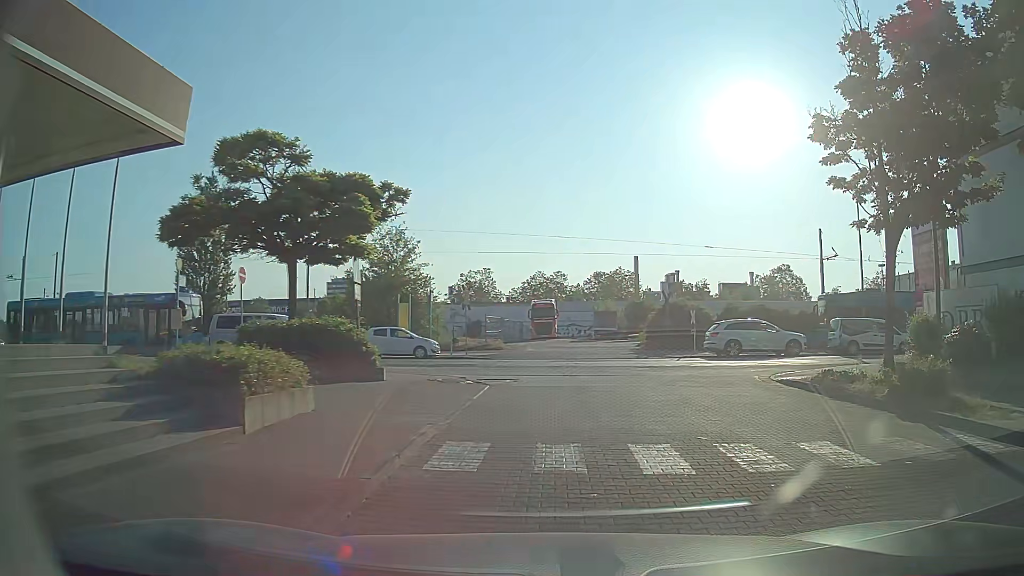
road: service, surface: paving_stones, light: Day
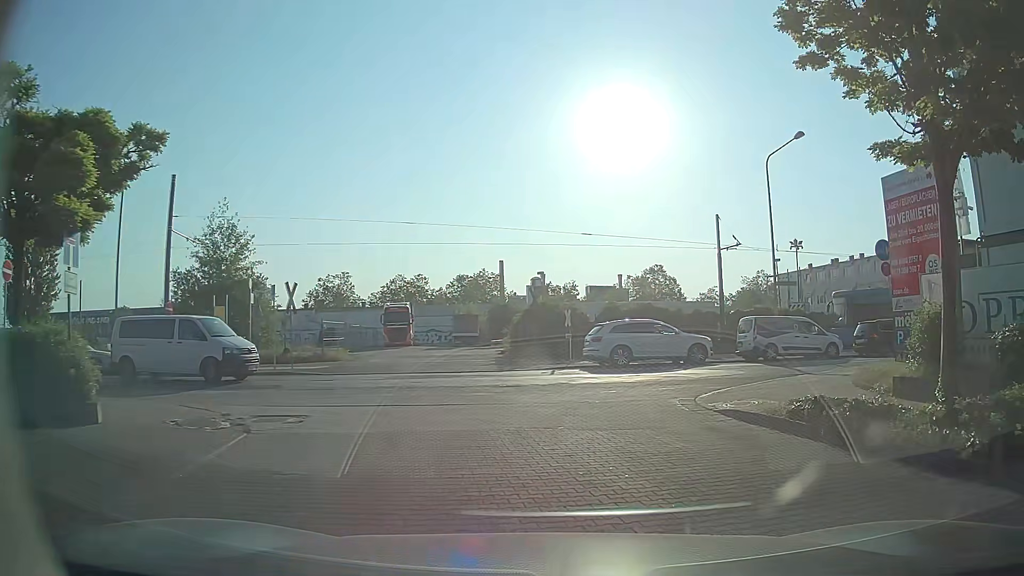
(+0.7, +6.4) m; +13°
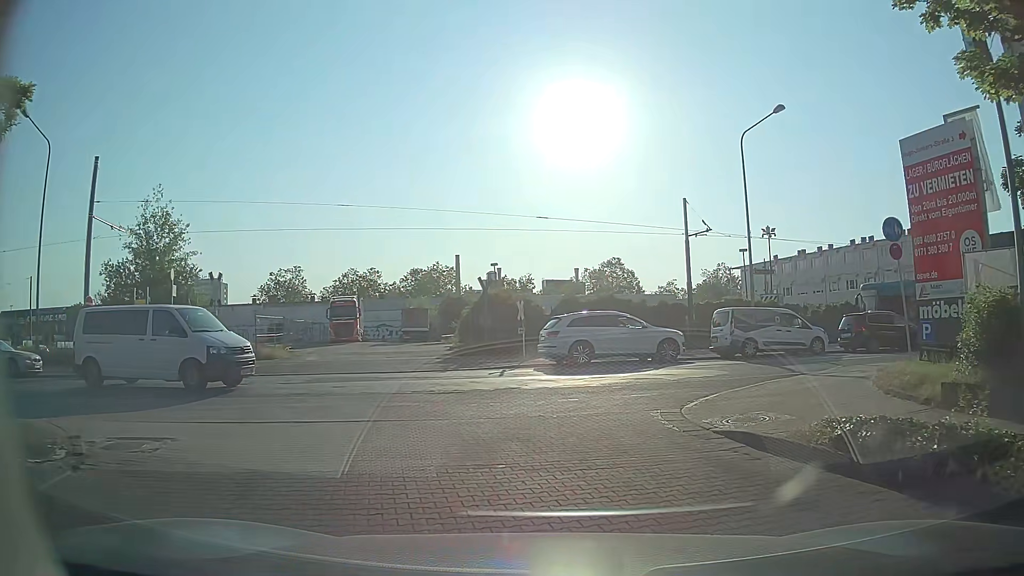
(0.0, +3.0) m; +2°
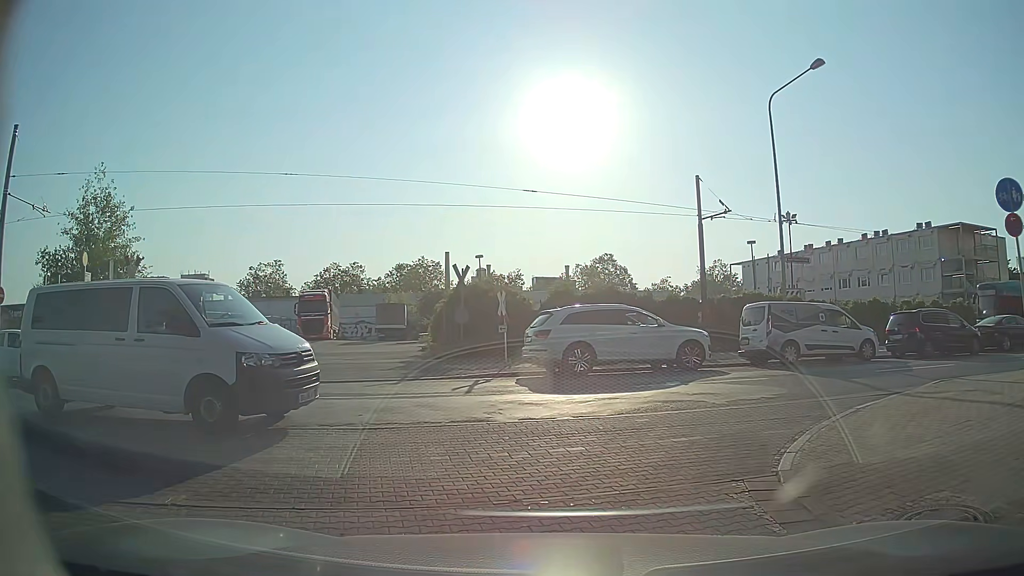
(+0.1, +4.9) m; 0°
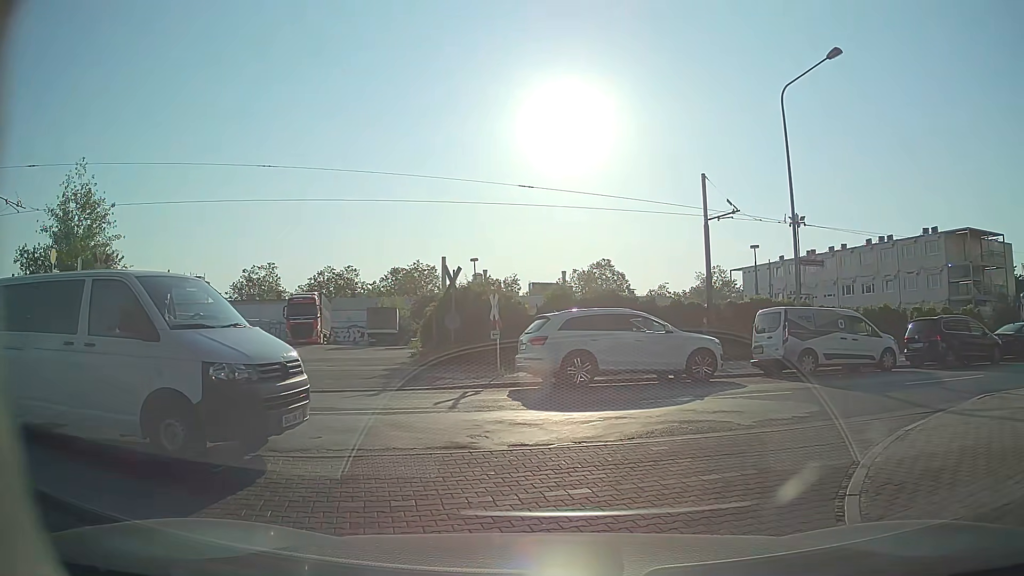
(0.0, +1.5) m; 0°
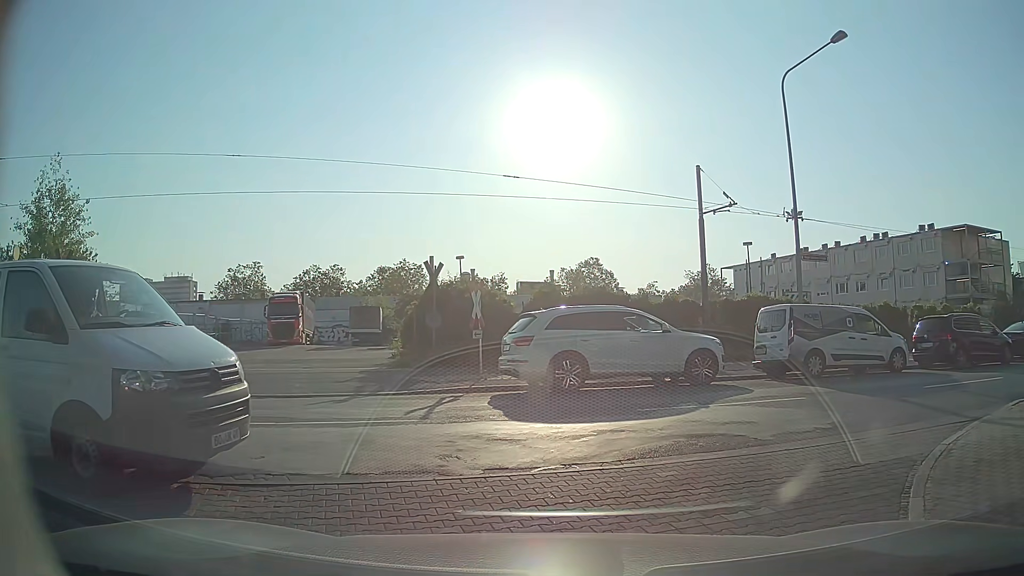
(0.0, +1.3) m; +2°
